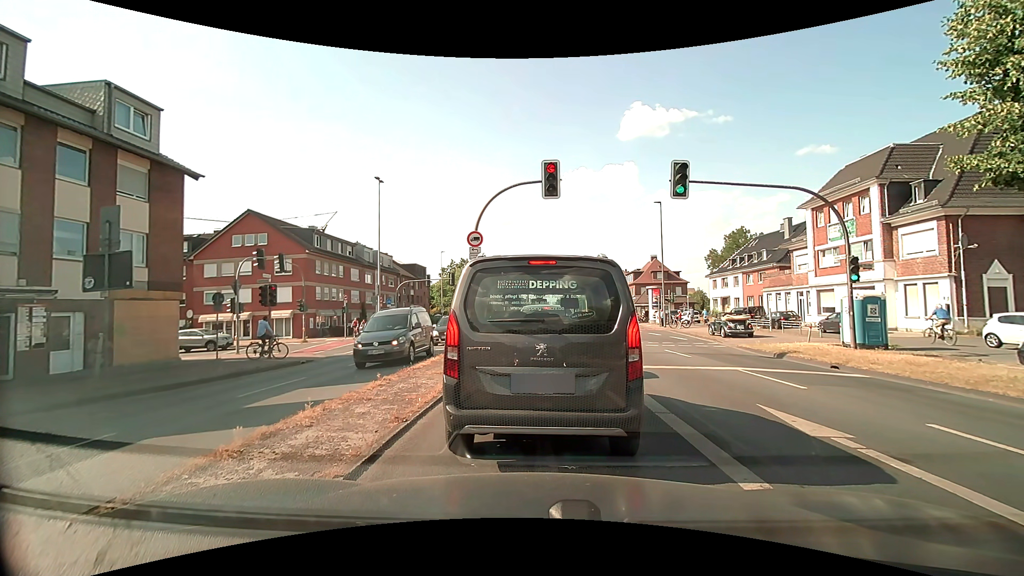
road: primary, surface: asphalt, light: Day
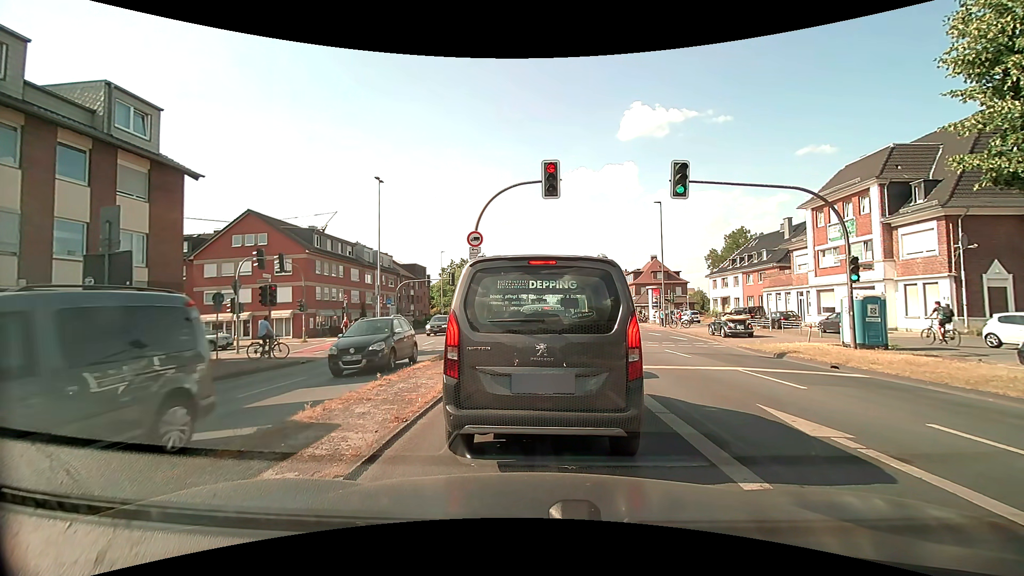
(0.0, 0.0) m; 0°
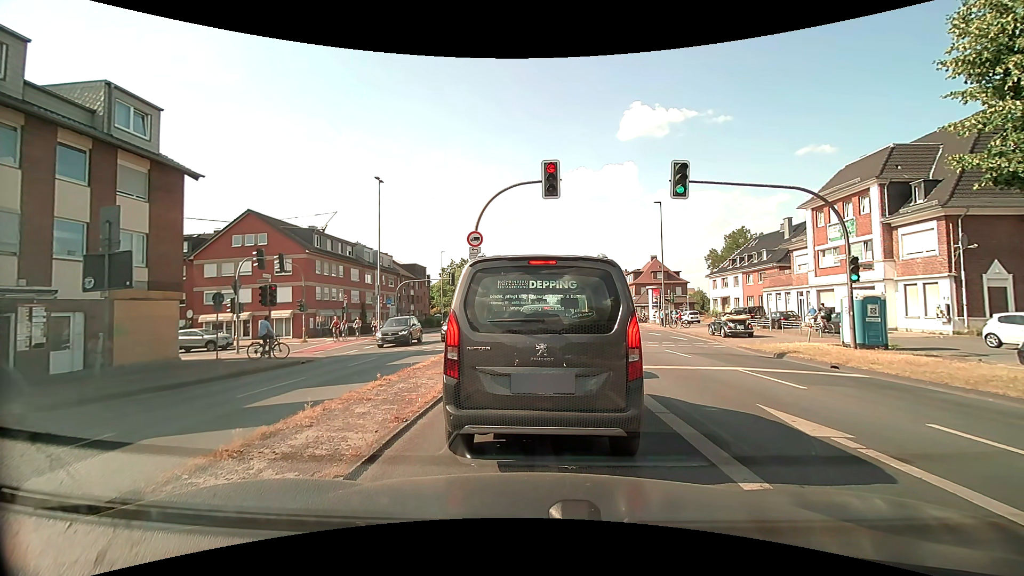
(0.0, 0.0) m; 0°
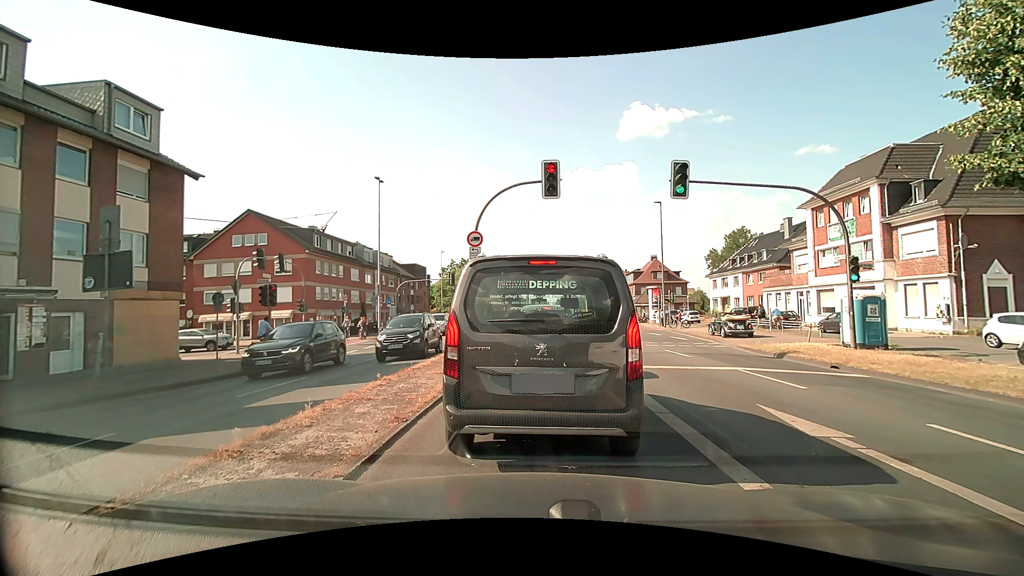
(0.0, 0.0) m; 0°
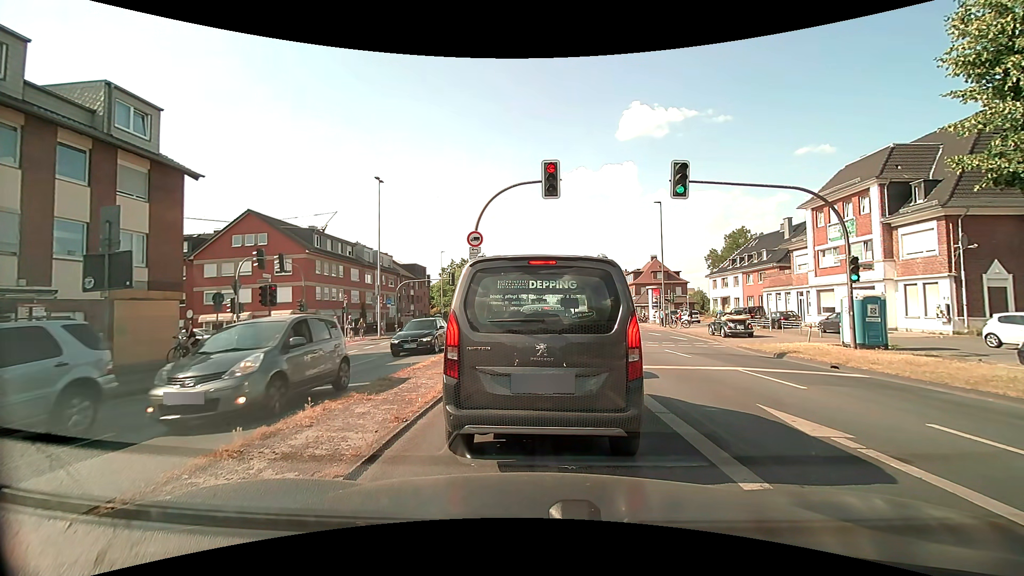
(0.0, 0.0) m; 0°
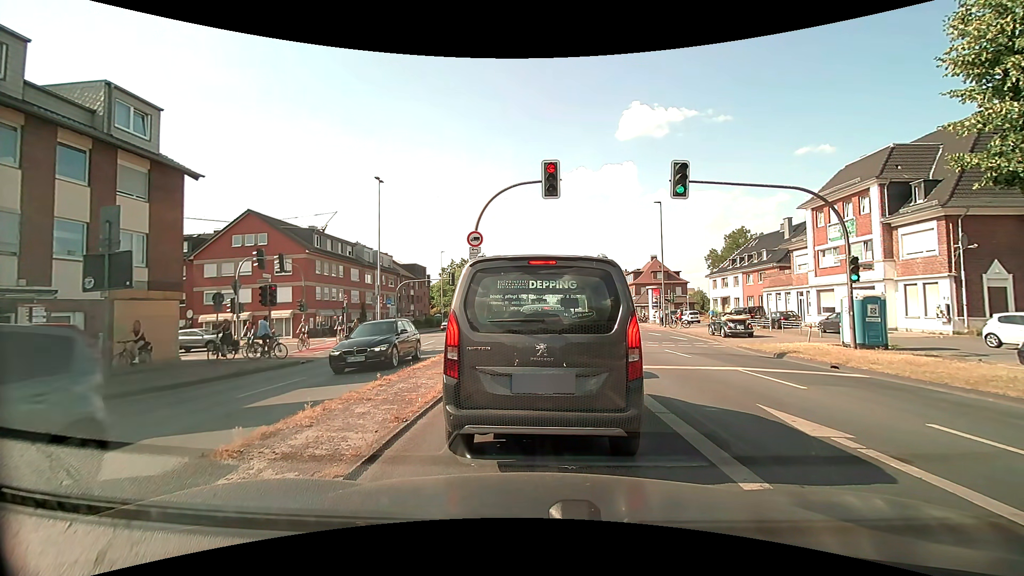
(0.0, 0.0) m; 0°
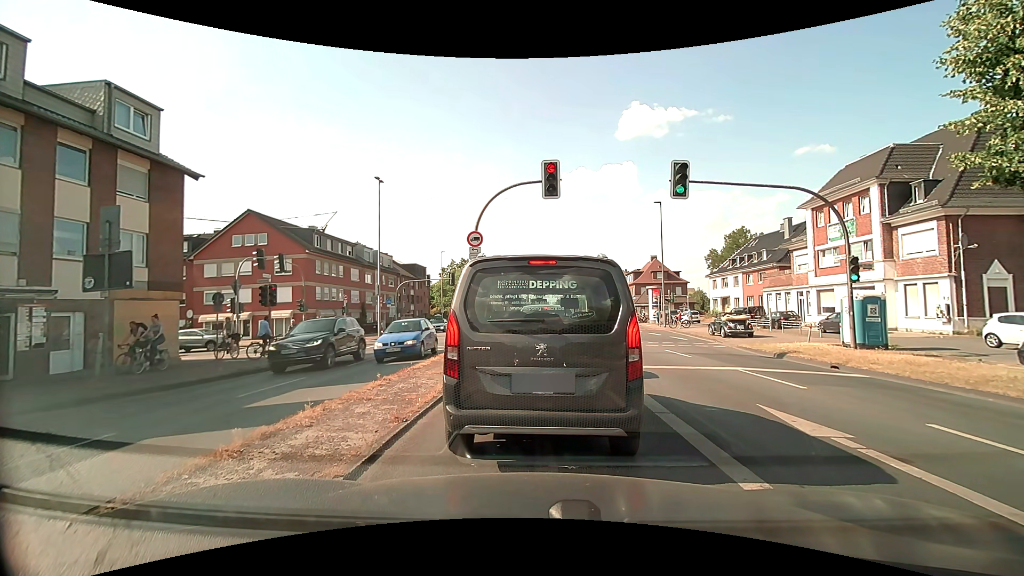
(0.0, 0.0) m; 0°
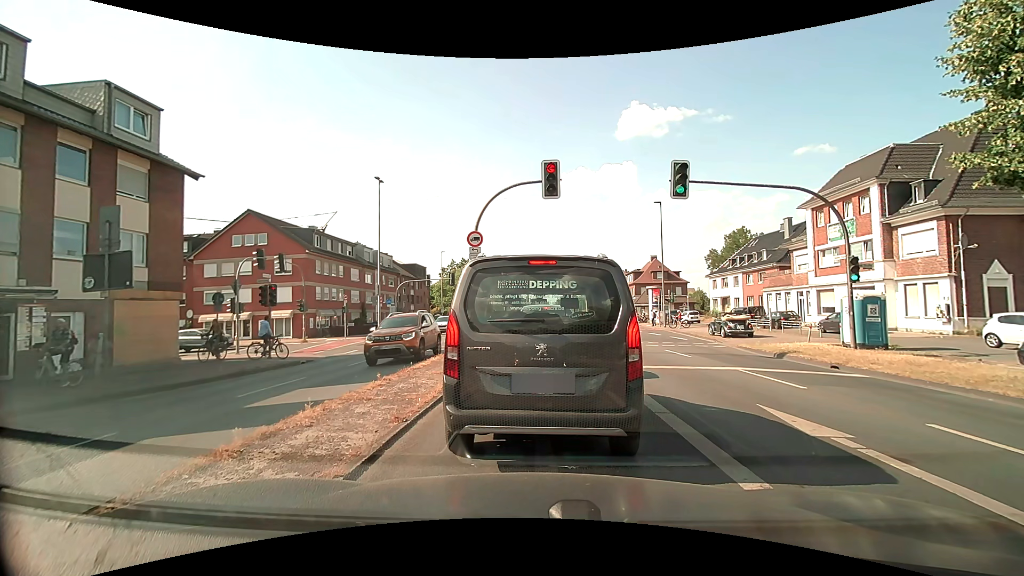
(0.0, 0.0) m; 0°
(0, +10) (0, +20) (0, +30) (-4, +39) (-12, +44) (-22, +43) (-32, +41) (-42, +39) (-52, +38) (-62, +36) m
